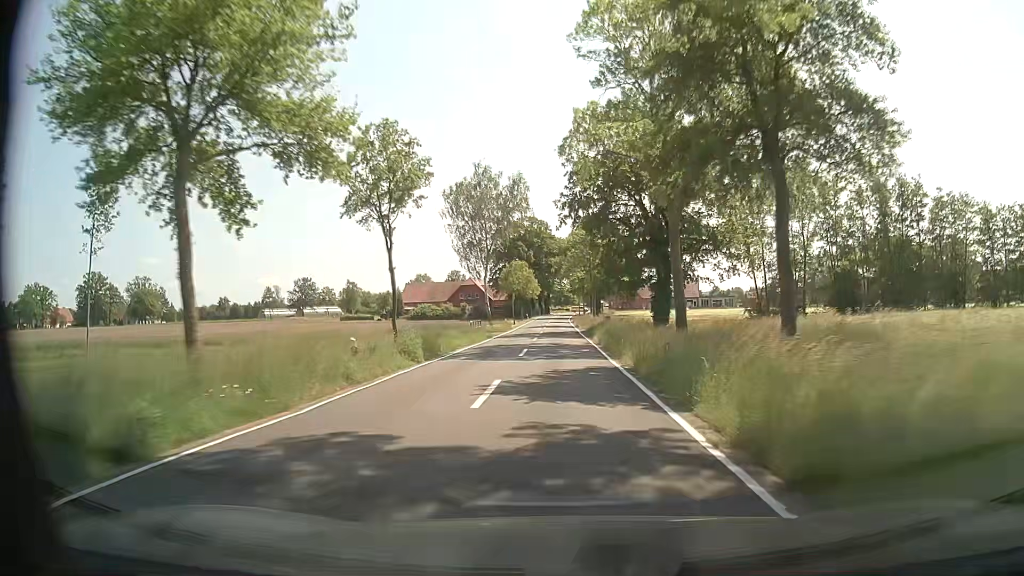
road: tertiary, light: Day
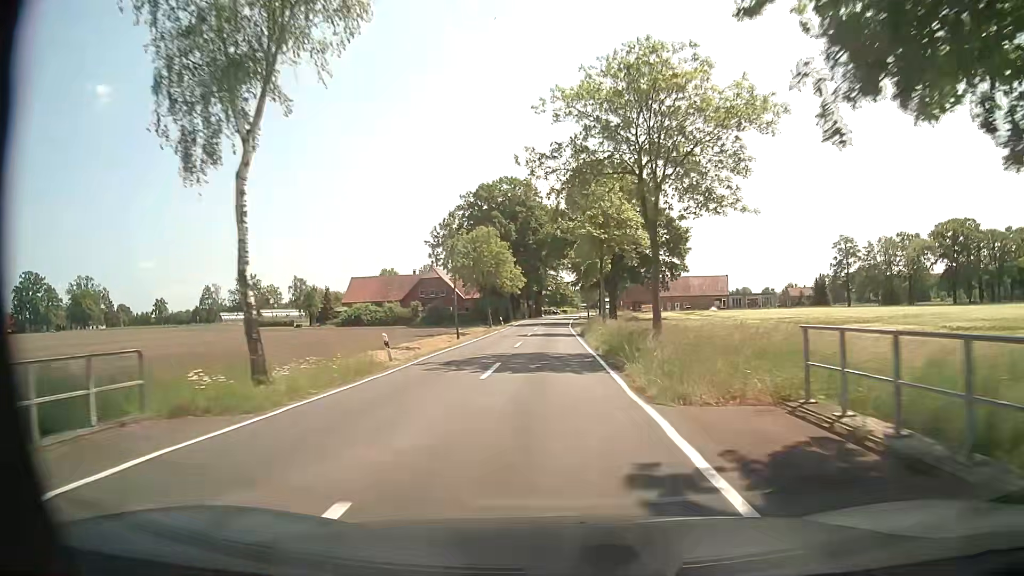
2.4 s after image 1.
(0.0, +45.2) m; 0°
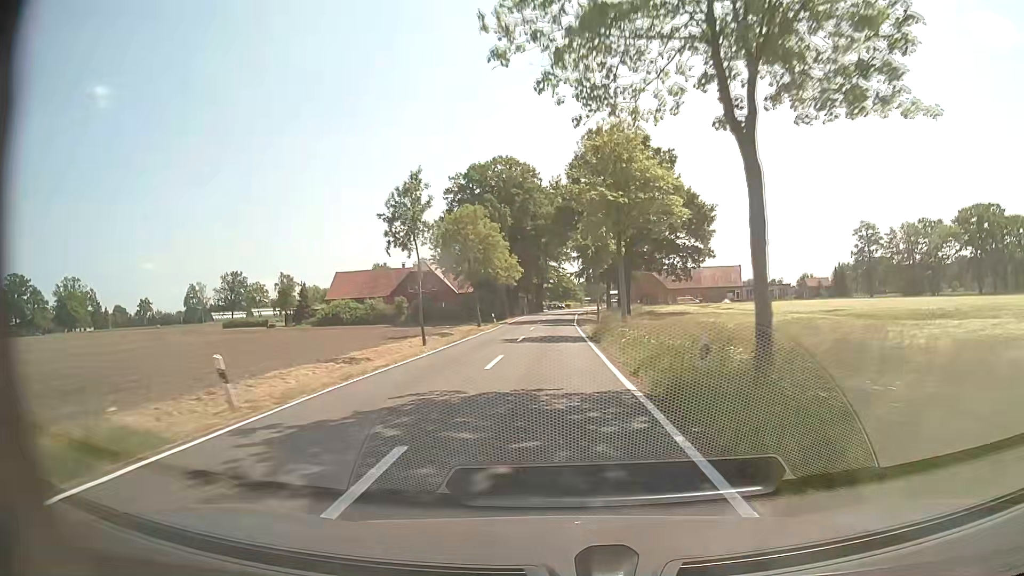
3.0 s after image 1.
(0.0, +11.3) m; +1°
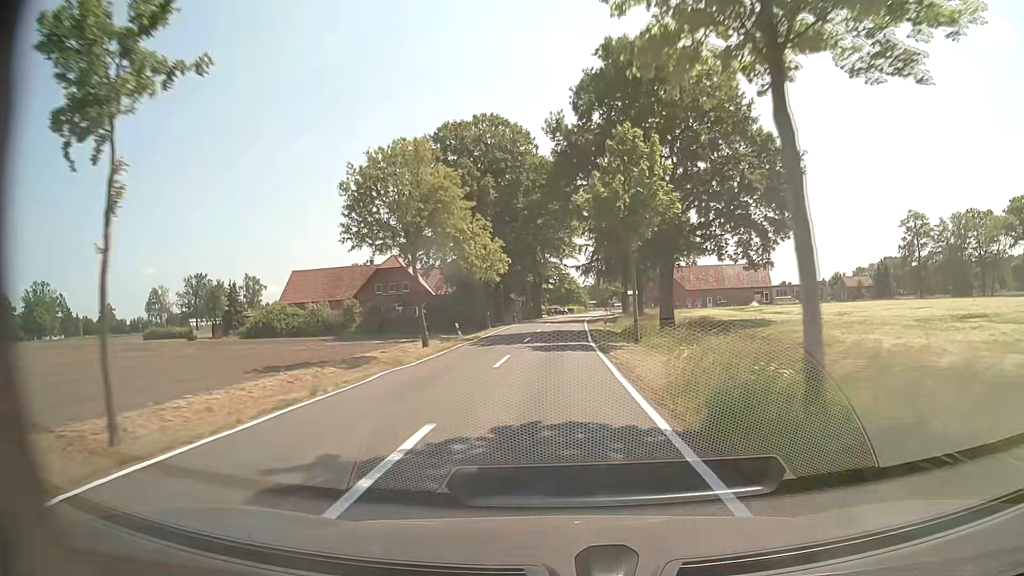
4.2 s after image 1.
(-0.3, +22.5) m; -1°
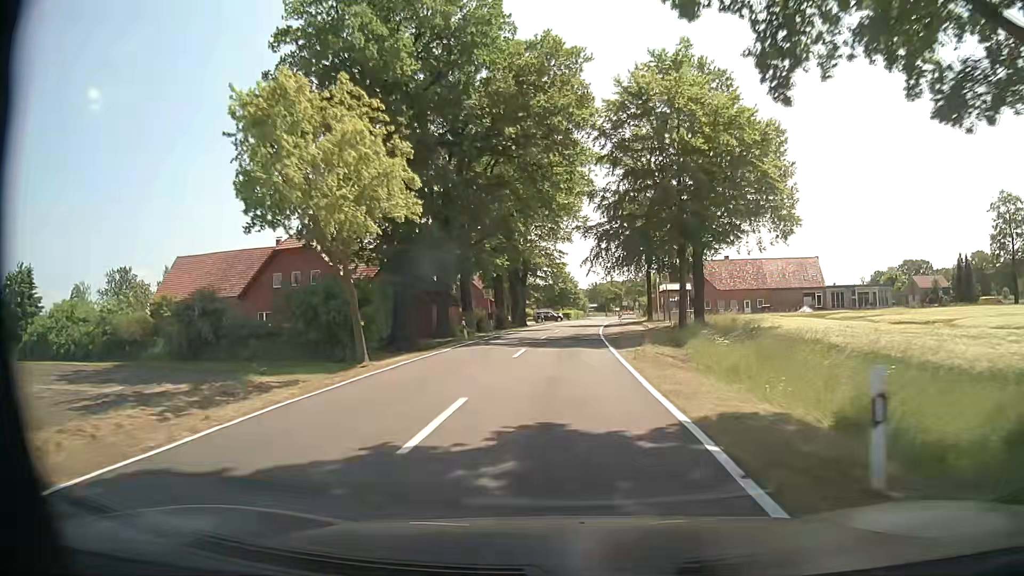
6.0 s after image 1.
(+0.1, +33.7) m; 0°
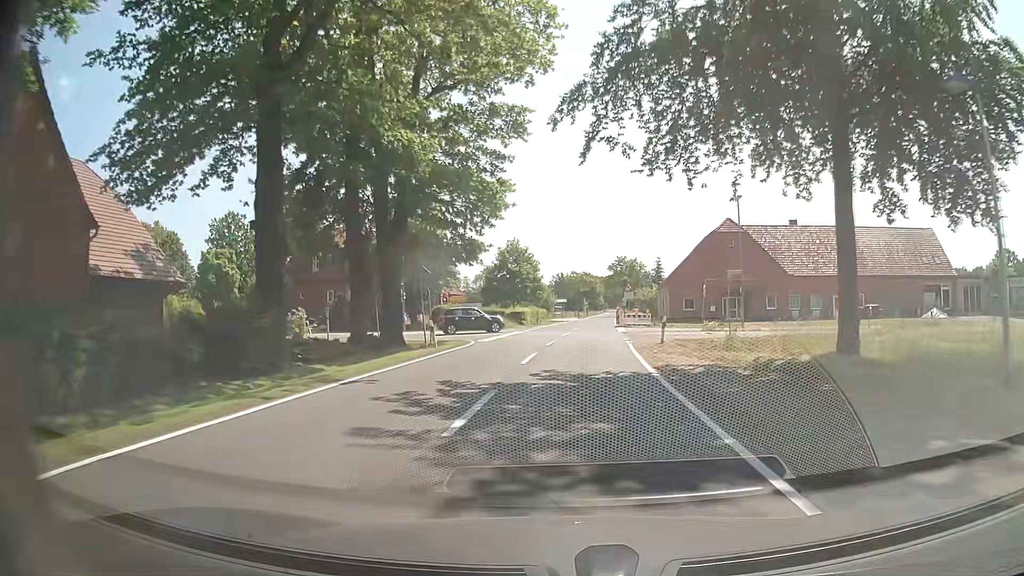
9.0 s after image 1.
(+1.5, +48.4) m; +3°
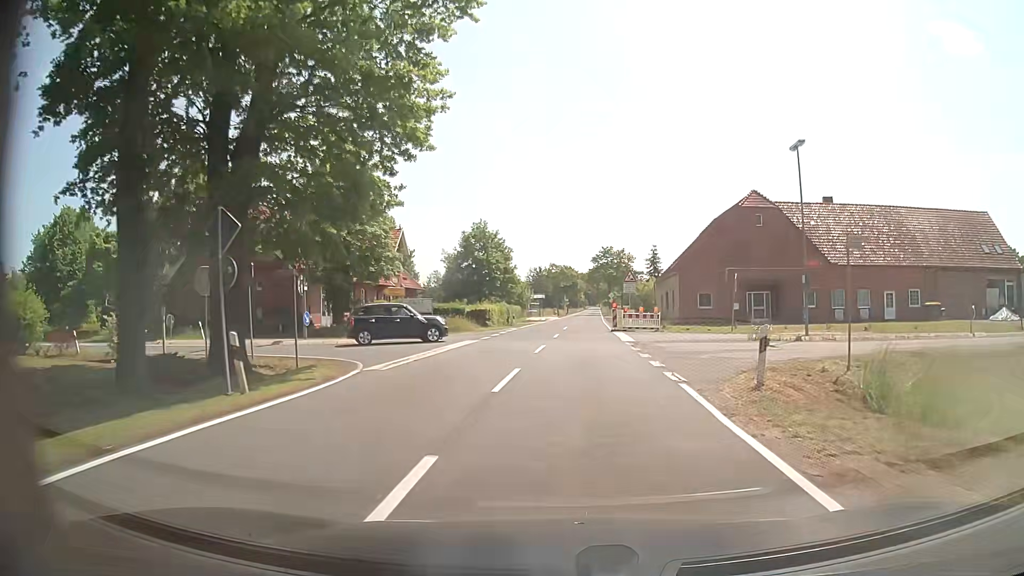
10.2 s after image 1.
(+0.2, +13.9) m; +2°
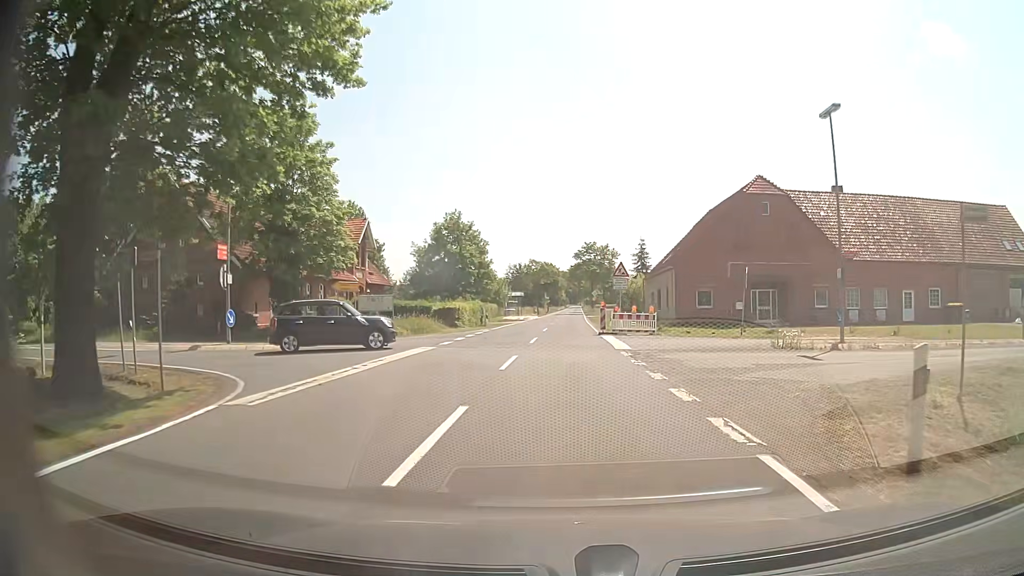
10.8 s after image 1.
(+0.1, +5.4) m; +2°
(+1, +10) (+8, +17) (+17, +20) (+27, +21) (+37, +21) (+47, +22) (+57, +23) (+67, +24) (+77, +24) (+87, +25) m
